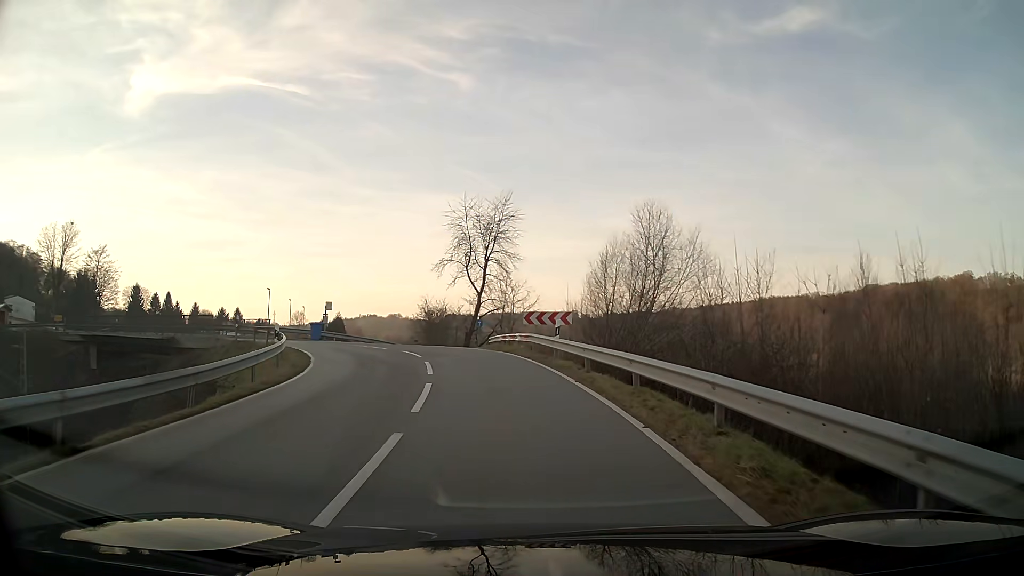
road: tertiary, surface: asphalt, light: Day
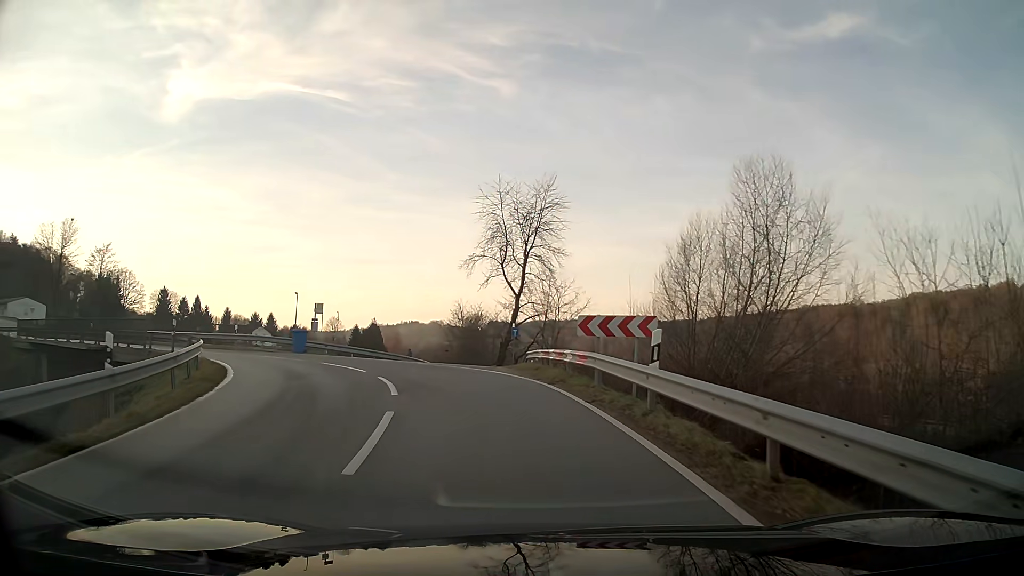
(-0.4, +9.9) m; -5°
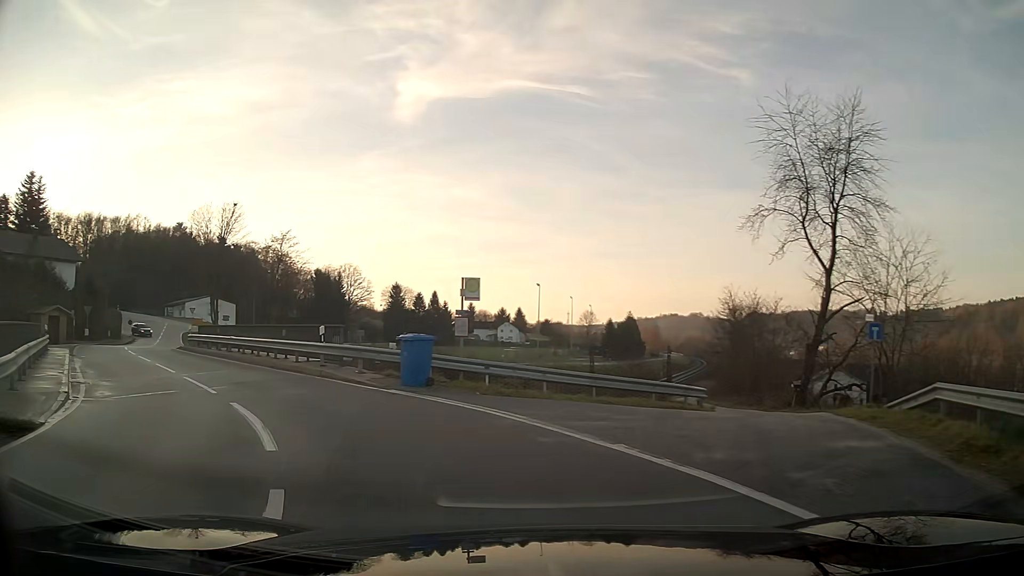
(-2.7, +17.2) m; -23°
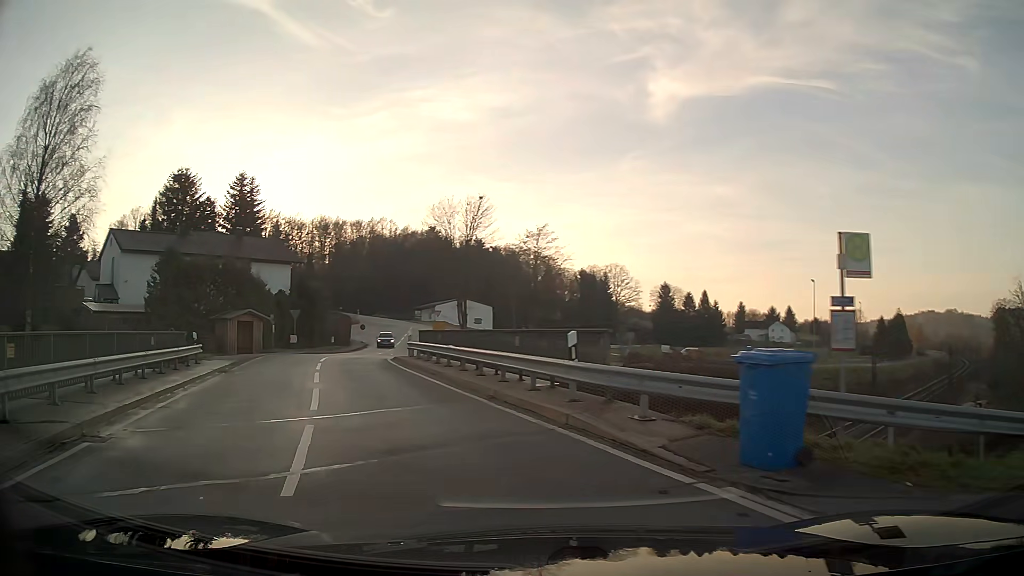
(-1.5, +7.8) m; -22°
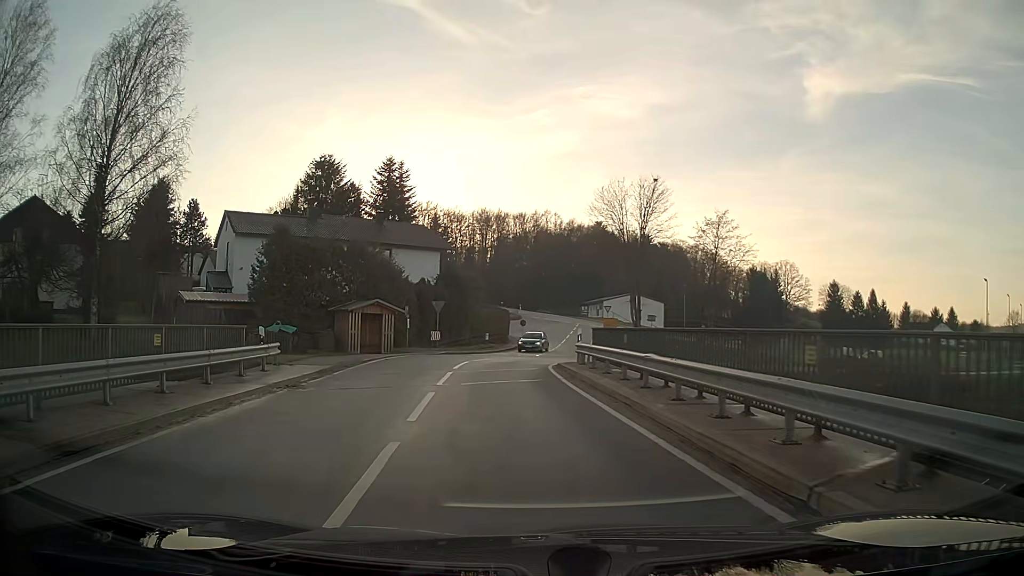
(-0.9, +7.8) m; -11°
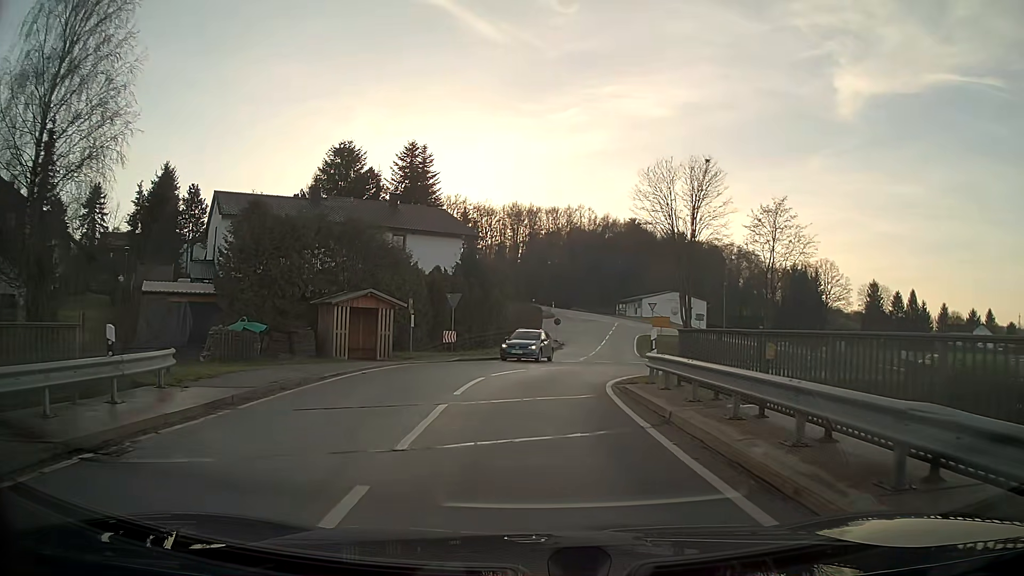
(-0.2, +8.0) m; -2°
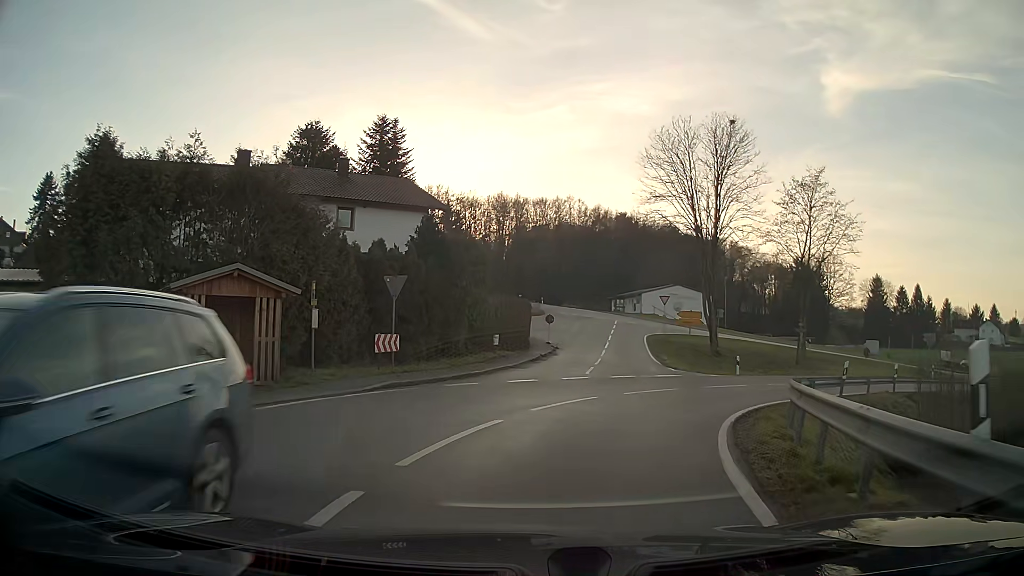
(+0.1, +11.3) m; +3°
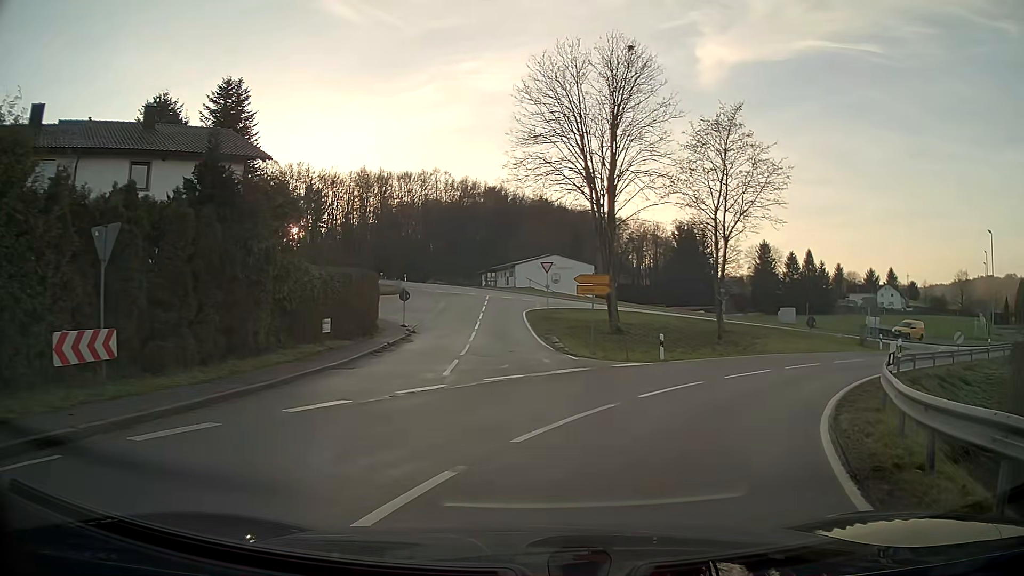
(+0.9, +9.4) m; +11°
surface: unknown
(0, +10) (-1, +20) (-2, +30) (-3, +40) (-3, +50) (-4, +60) (-6, +69) (-12, +78) (-18, +85) (-26, +92) m
